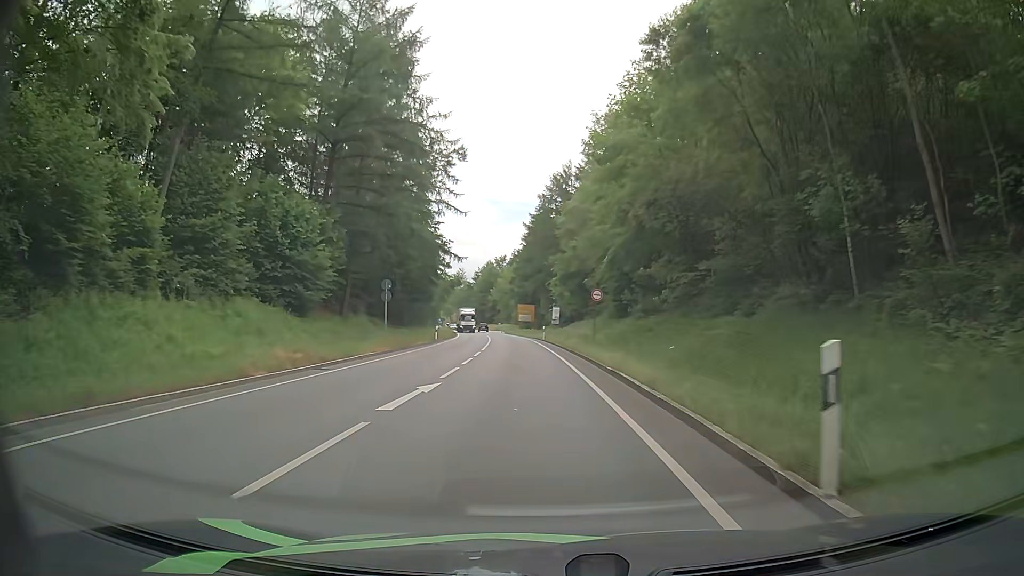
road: primary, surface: asphalt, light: Day
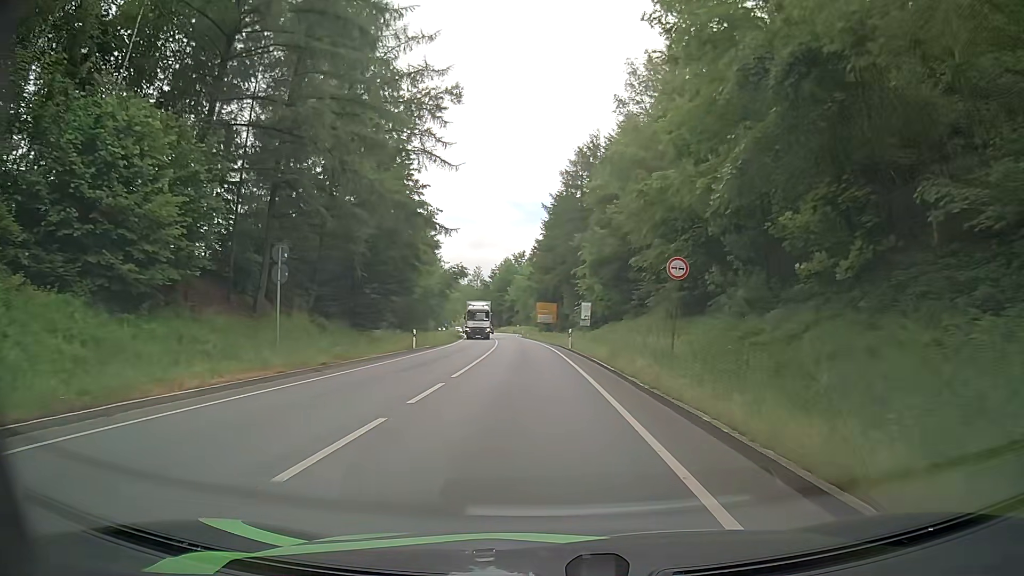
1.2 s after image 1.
(-0.2, +17.3) m; -2°
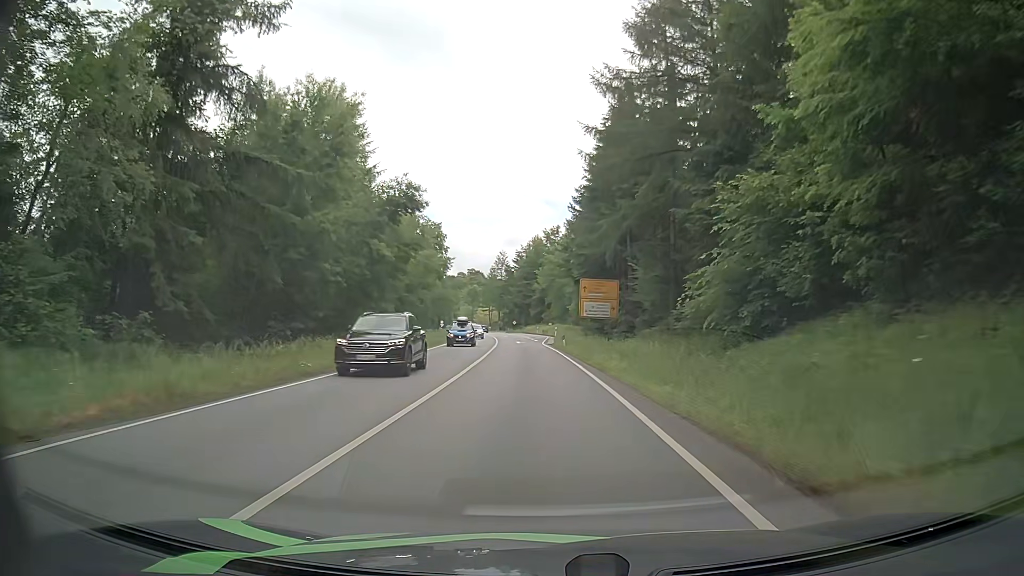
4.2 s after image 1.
(-1.0, +43.9) m; -2°
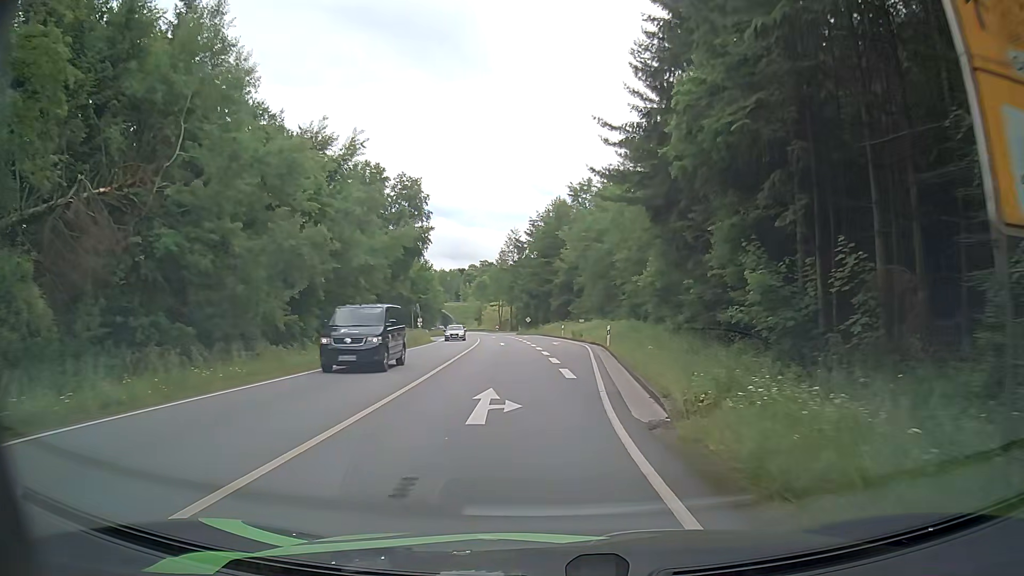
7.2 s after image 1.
(-1.2, +44.2) m; -2°
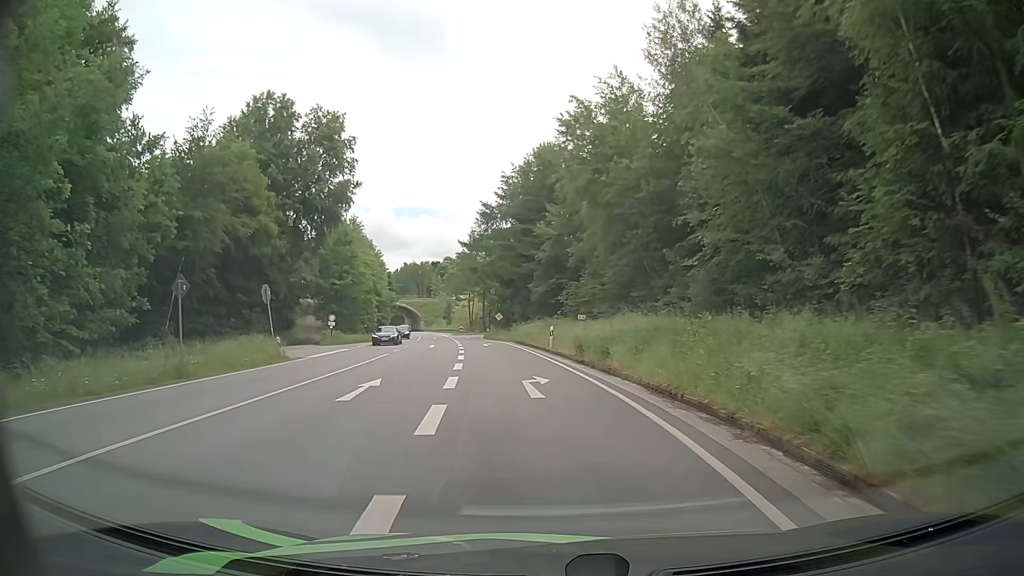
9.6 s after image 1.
(0.0, +31.7) m; 0°
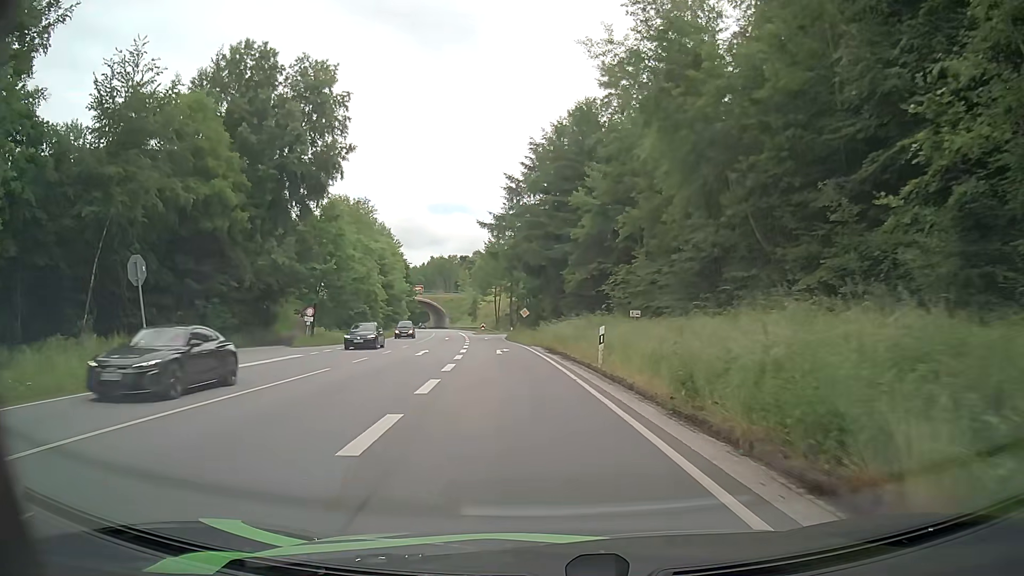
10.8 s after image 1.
(-0.2, +13.3) m; -2°
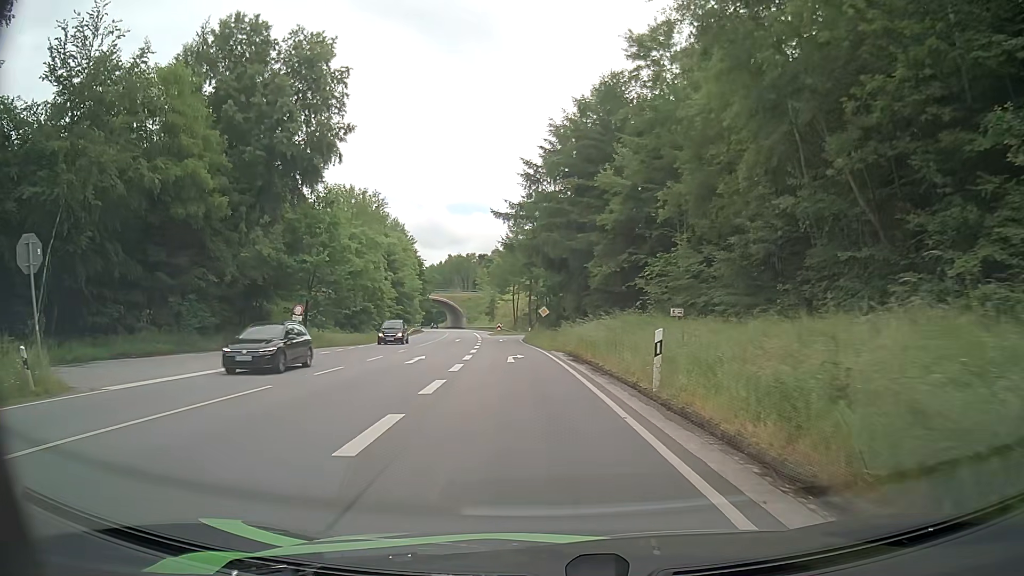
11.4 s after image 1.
(-0.1, +5.9) m; -2°
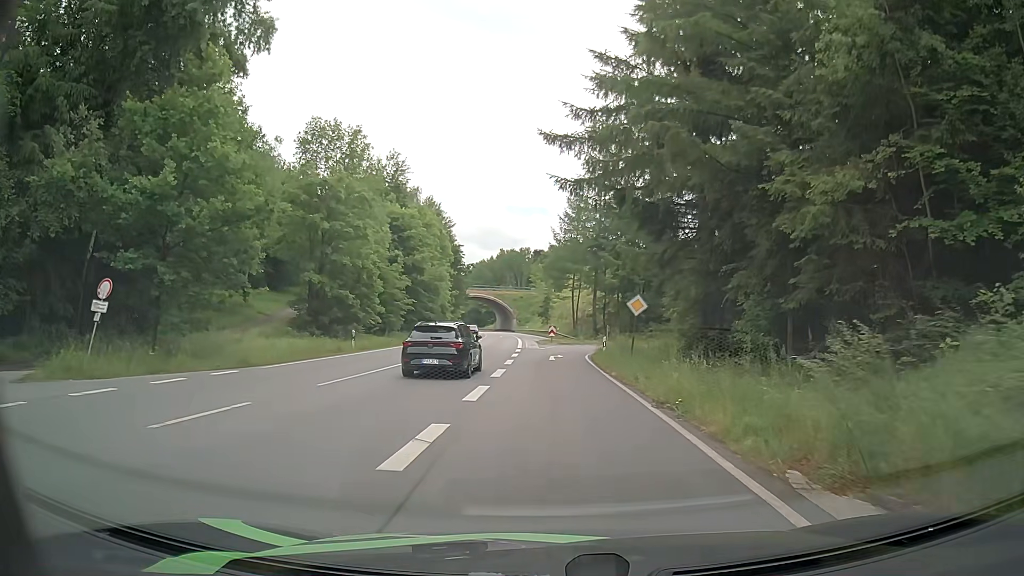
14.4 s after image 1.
(-1.4, +24.4) m; -5°
(0, +10) (0, +20) (0, +30) (+1, +40) (+5, +49) (+13, +55) (+22, +58) (+32, +62) (+40, +68) (+46, +76) m
